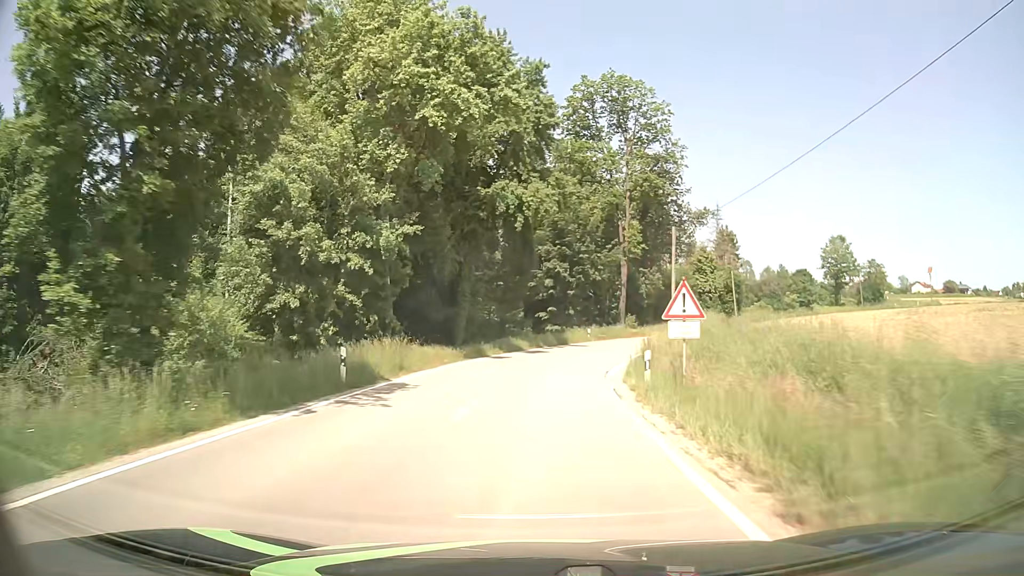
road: tertiary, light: Day
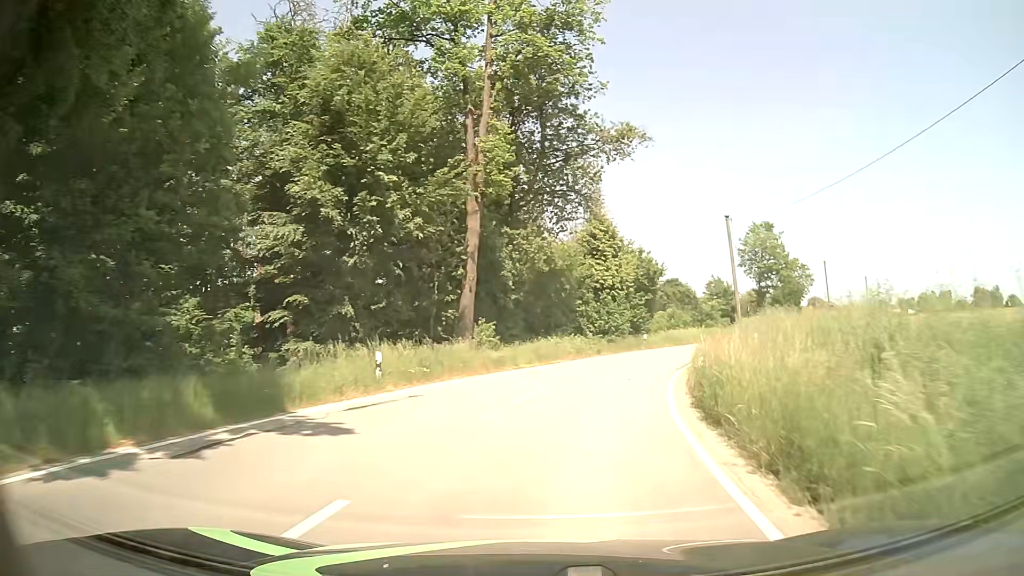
(+3.0, +33.1) m; +14°
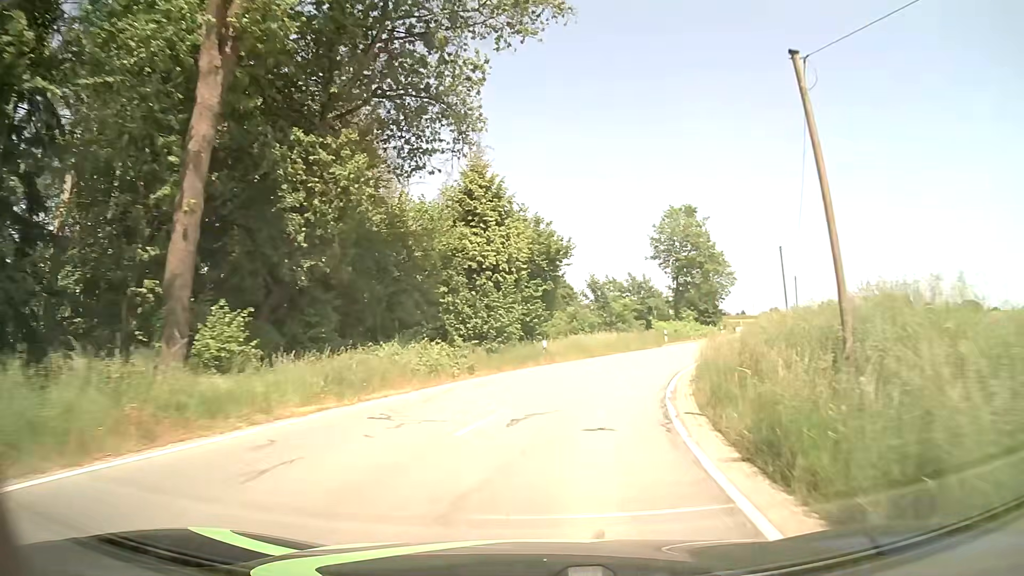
(+1.5, +16.1) m; +10°
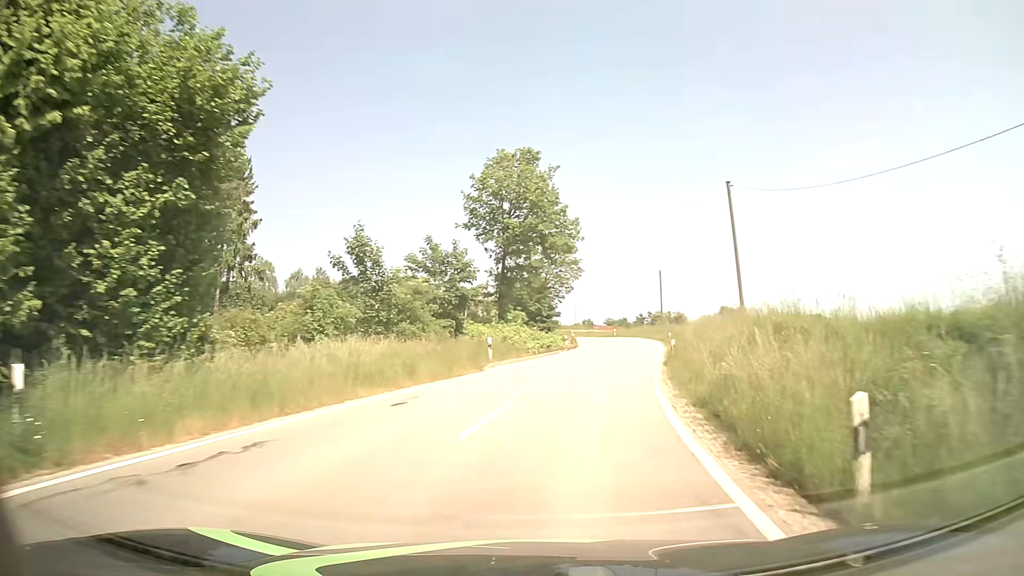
(+3.7, +24.2) m; +17°
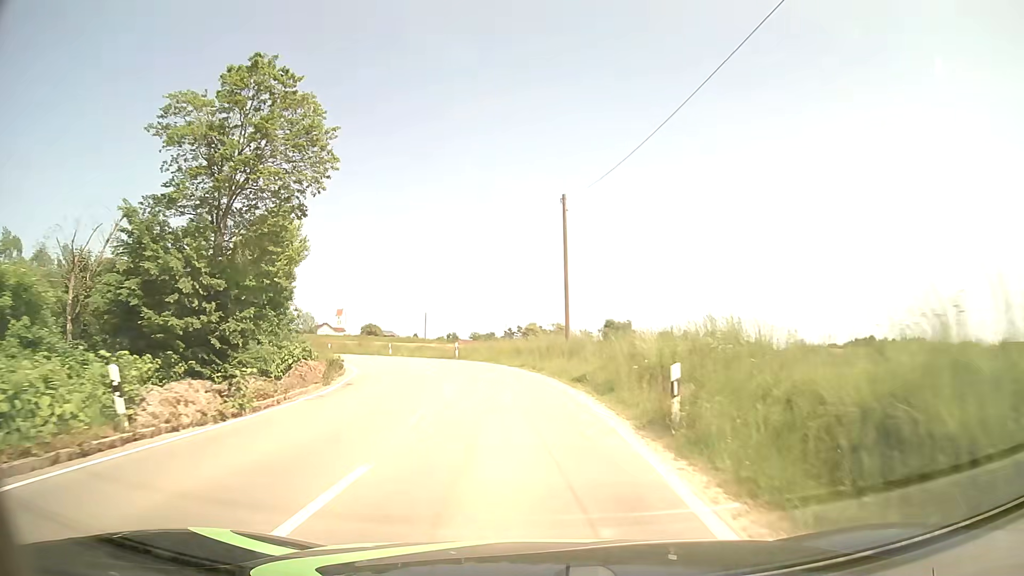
(+6.4, +41.8) m; +11°
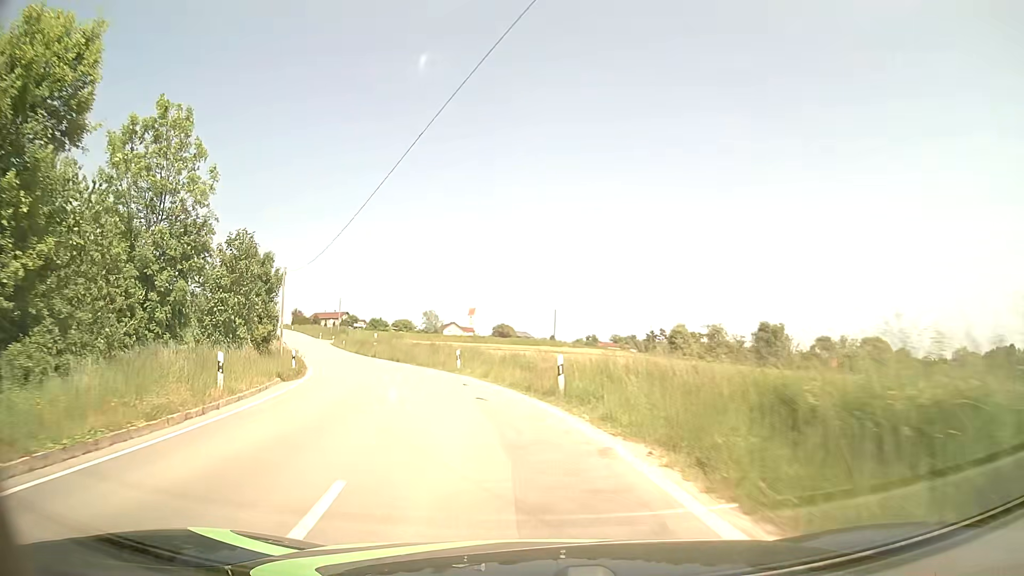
(-1.7, +25.1) m; -12°
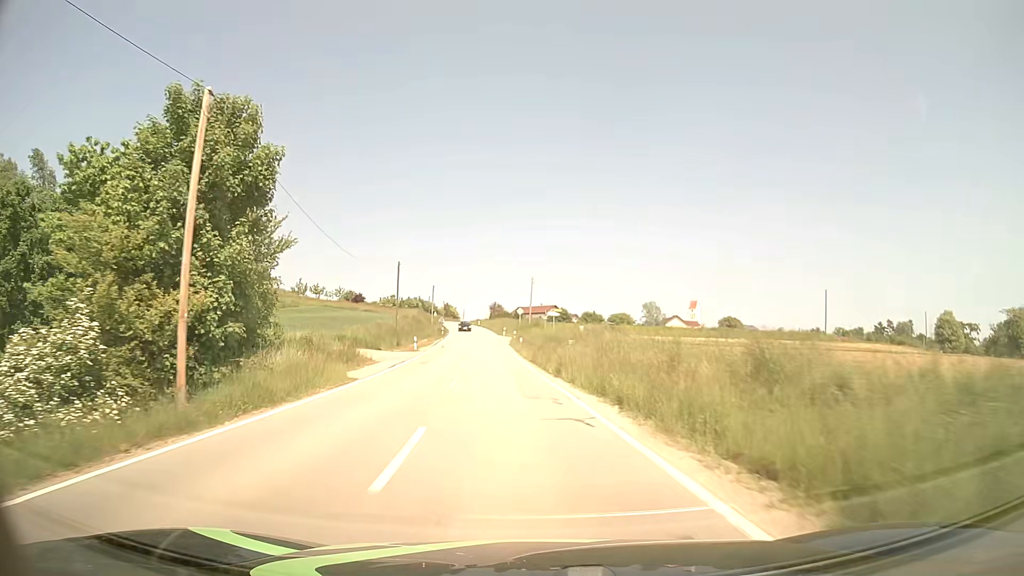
(-6.4, +32.9) m; -18°
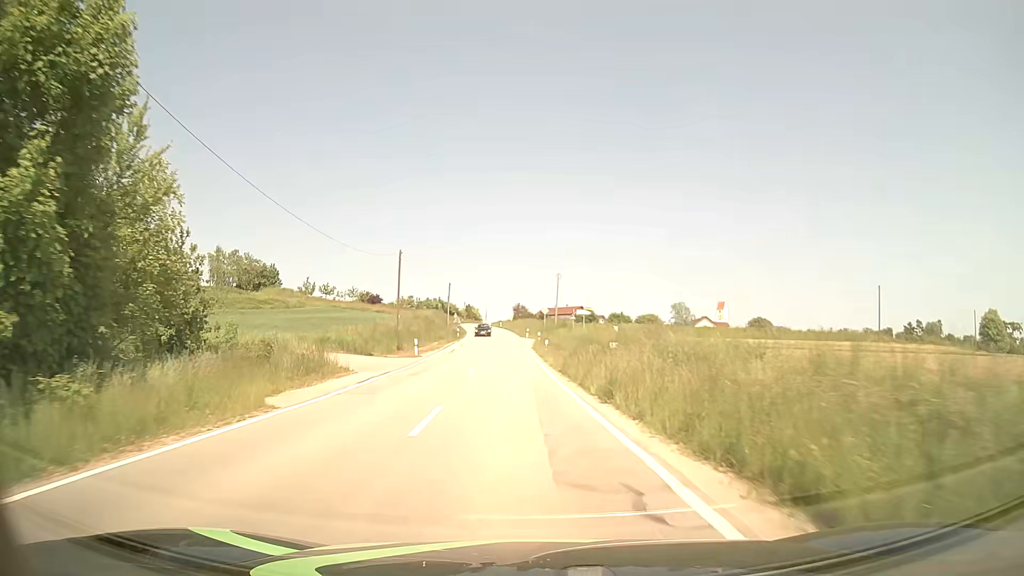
(-0.2, +8.8) m; -2°
(0, +10) (0, +20) (-1, +30) (-1, +40) (-2, +50) (-3, +60) (-3, +70) (-4, +80) (-5, +90) (-6, +100) m
